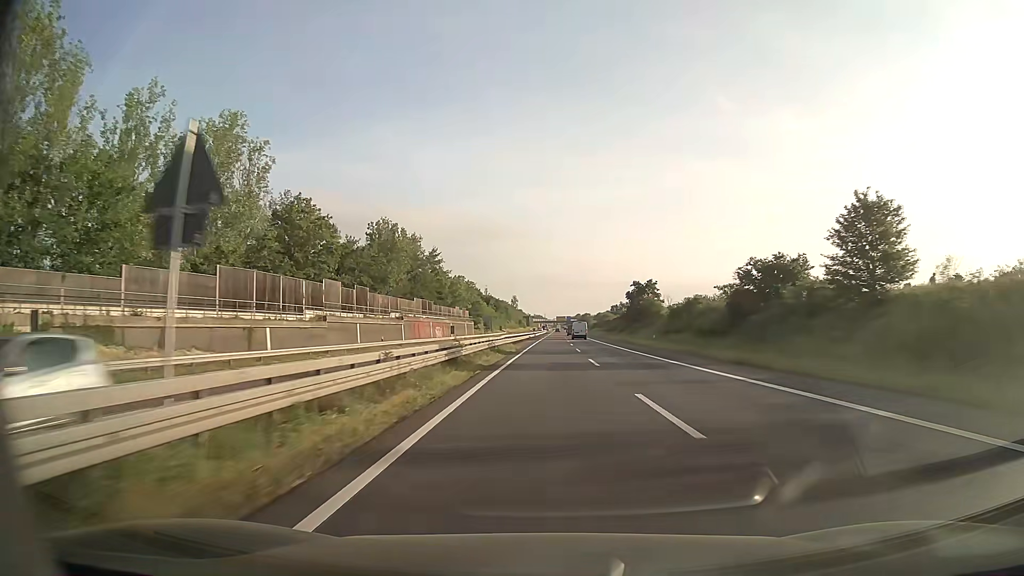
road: trunk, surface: asphalt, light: Day
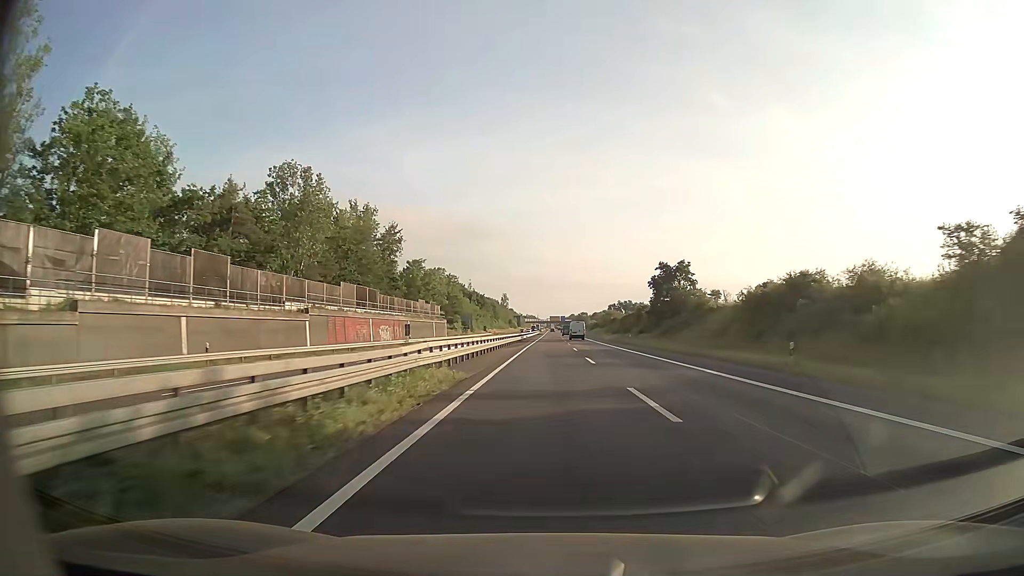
(+0.1, +34.5) m; +1°
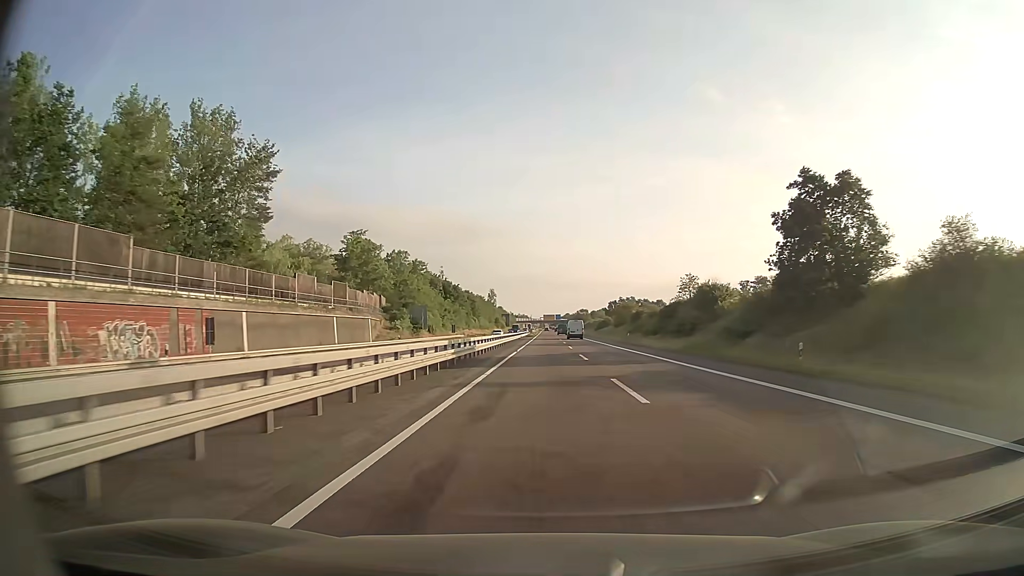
(+0.4, +51.8) m; +1°
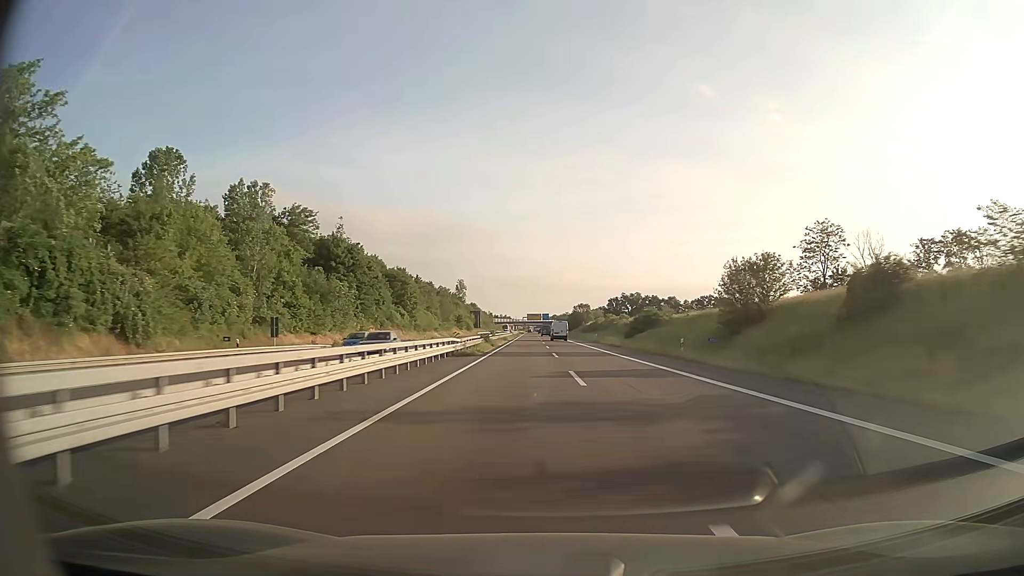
(+0.7, +86.2) m; +1°
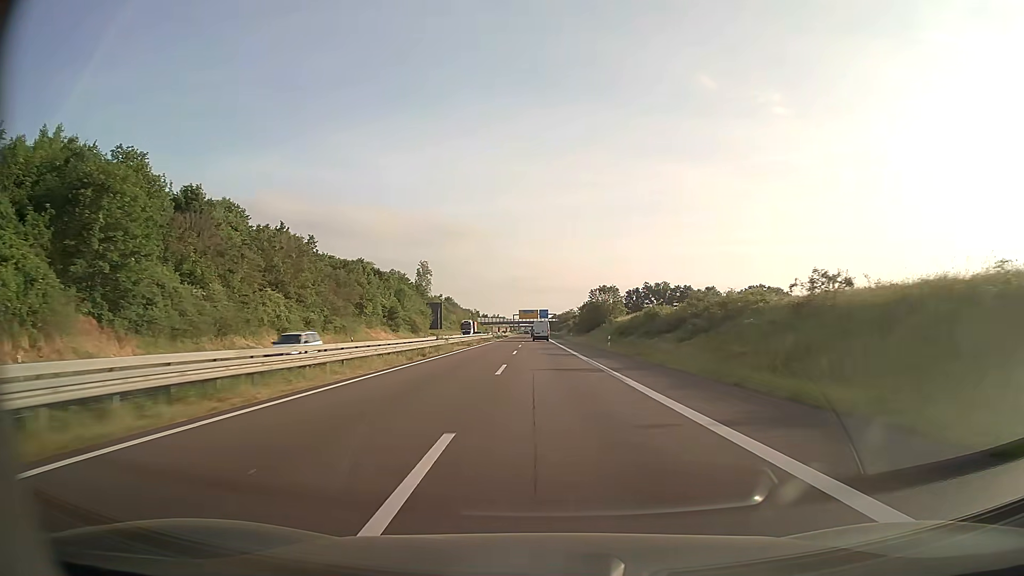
(+0.7, +86.2) m; 0°
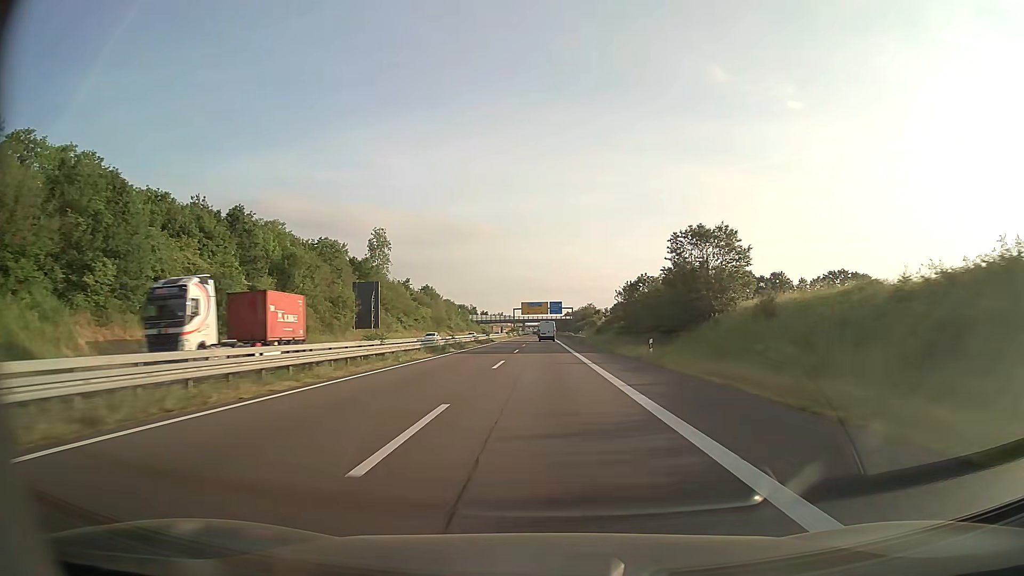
(-0.8, +68.9) m; -1°
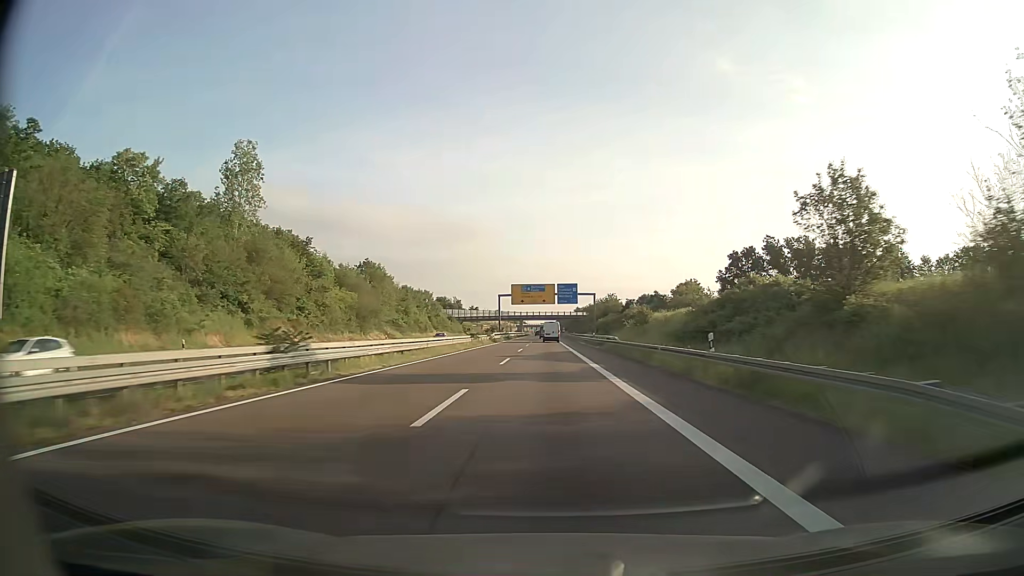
(-0.2, +69.0) m; 0°
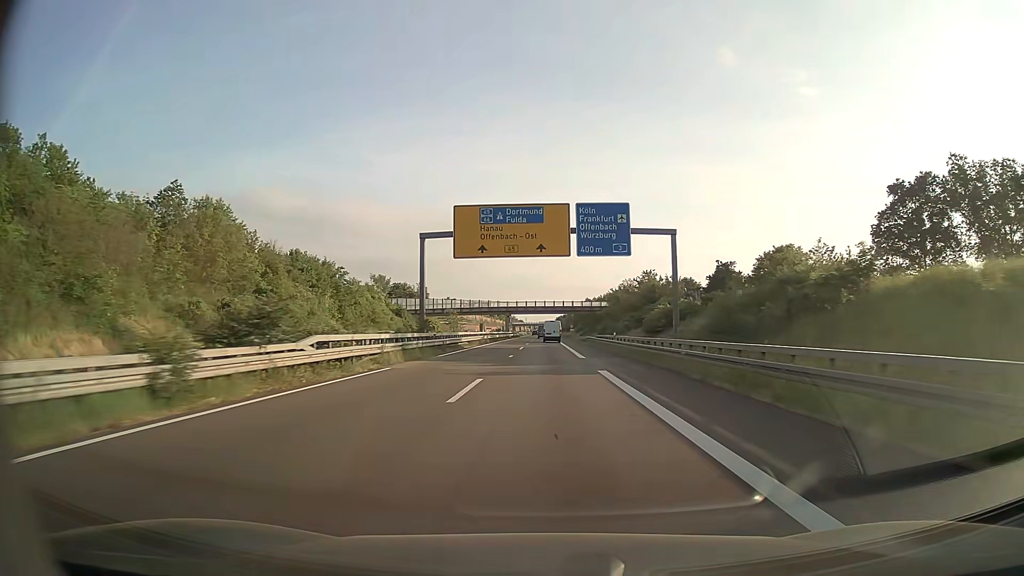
(0.0, +69.1) m; 0°
(0, +10) (0, +20) (0, +30) (0, +40) (0, +50) (0, +60) (0, +70) (0, +80) (0, +90) (0, +100) m
